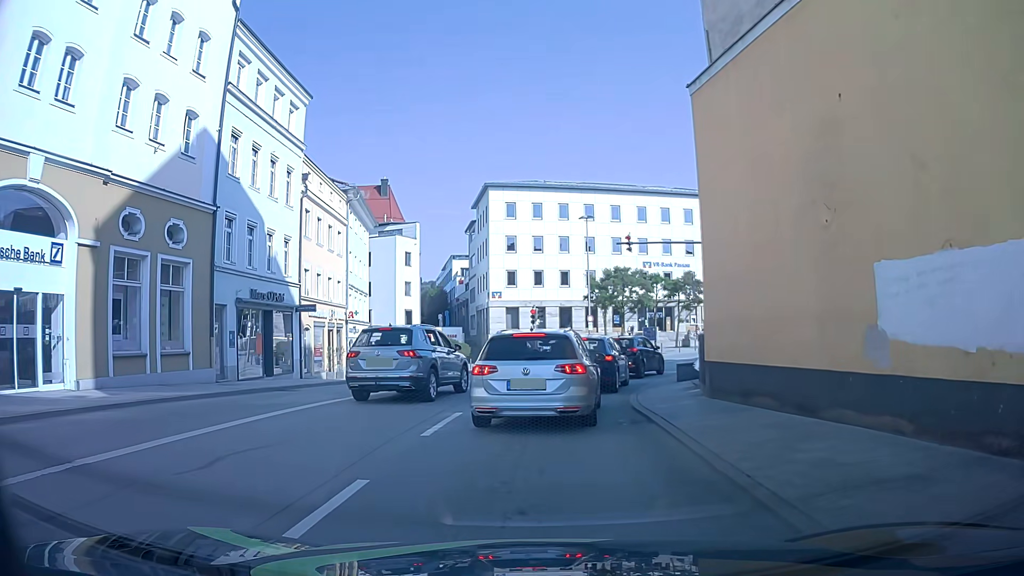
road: primary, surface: asphalt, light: Day
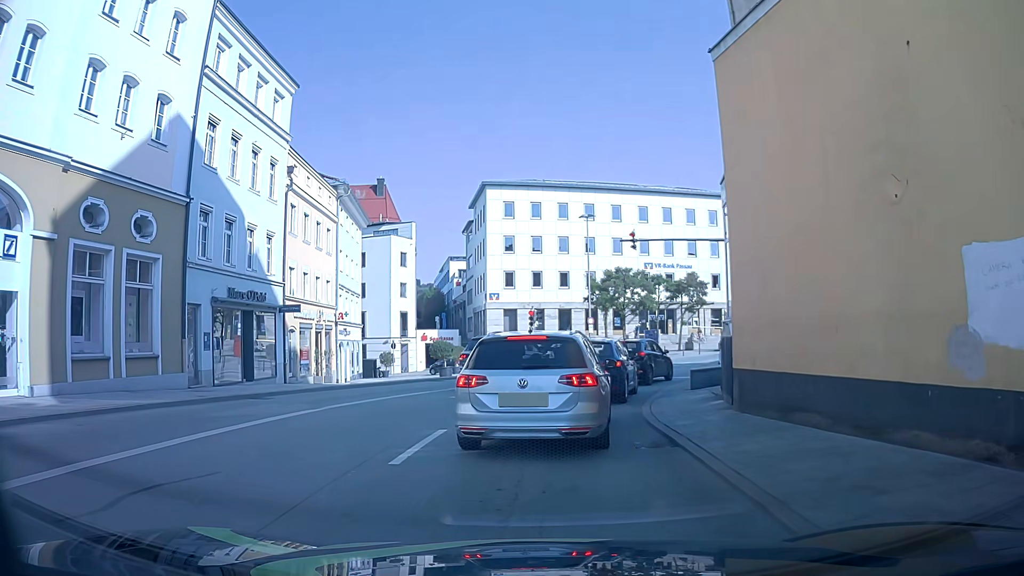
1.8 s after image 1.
(0.0, +1.9) m; 0°
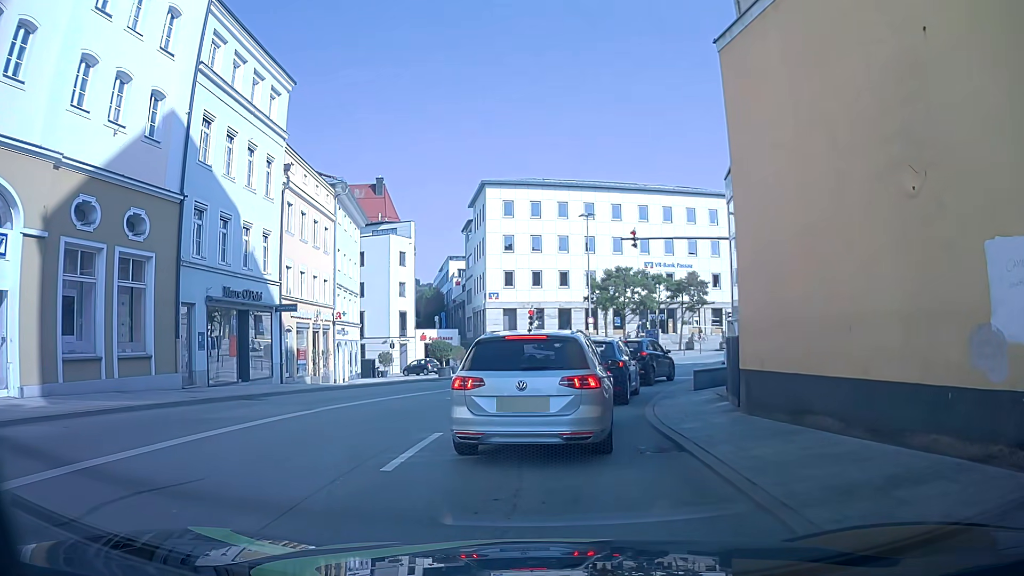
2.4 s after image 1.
(0.0, +0.4) m; 0°
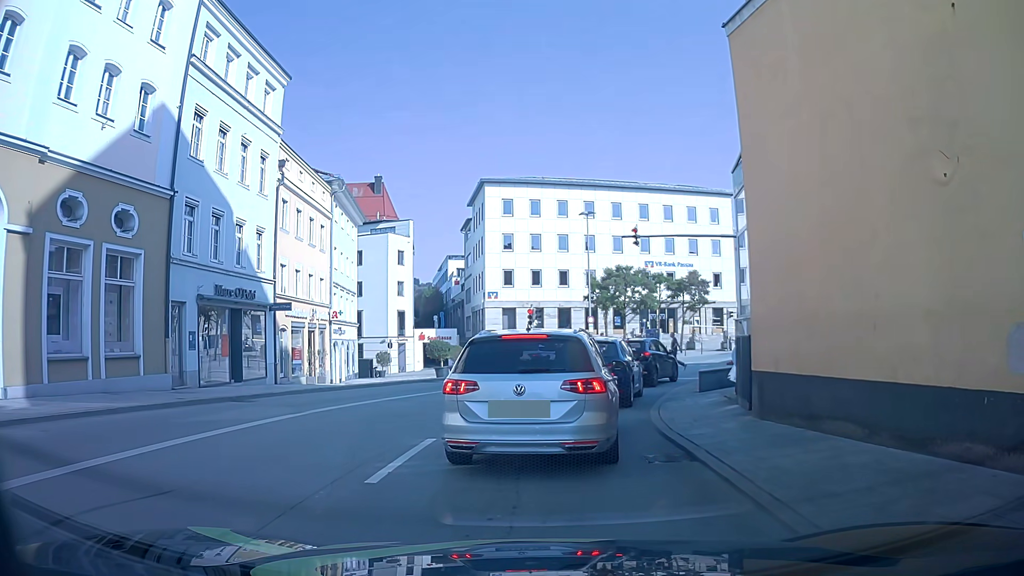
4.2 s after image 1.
(0.0, +0.6) m; 0°
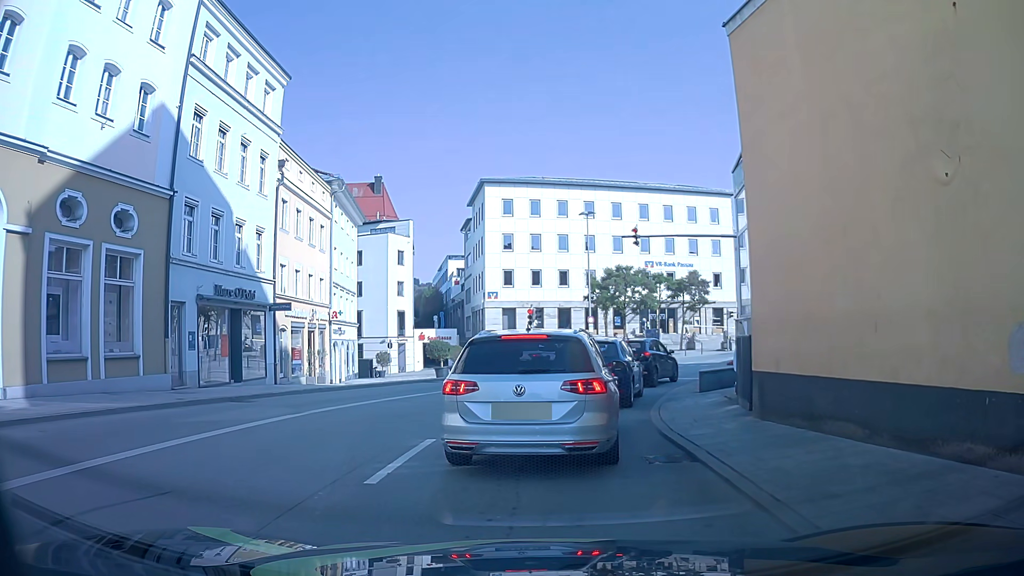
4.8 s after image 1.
(0.0, +0.1) m; 0°
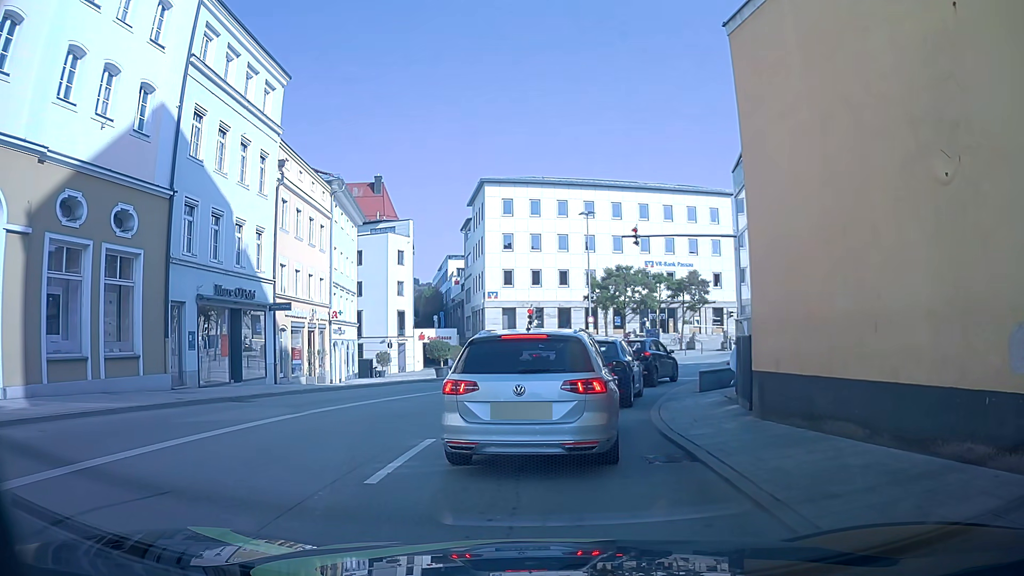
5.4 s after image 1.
(0.0, 0.0) m; 0°
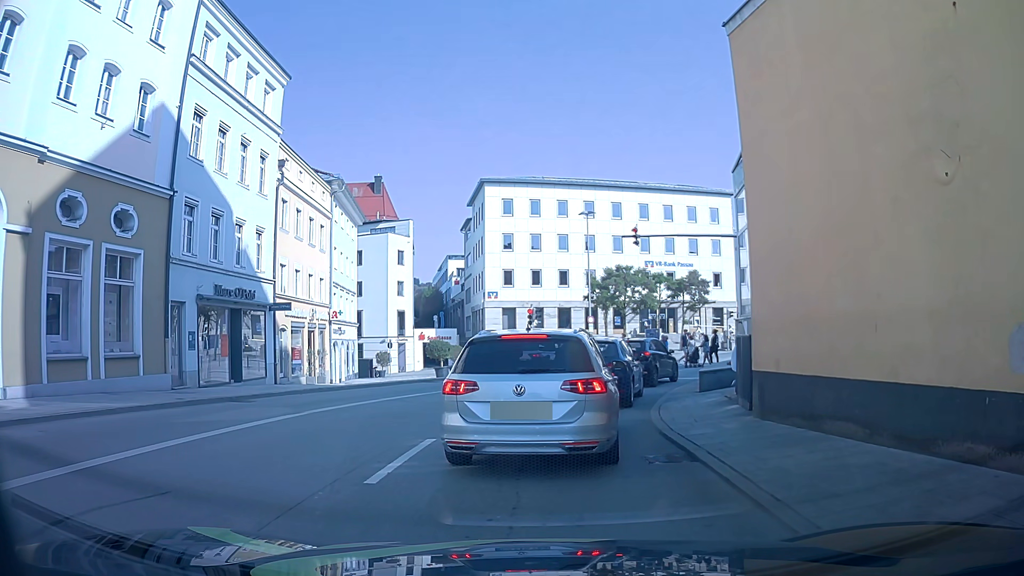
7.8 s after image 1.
(0.0, 0.0) m; 0°
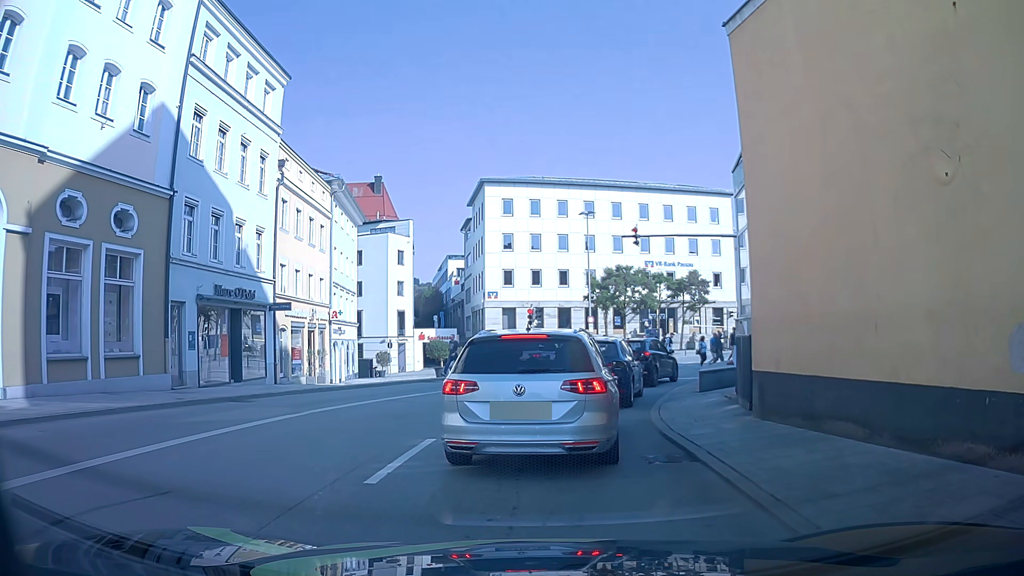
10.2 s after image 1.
(0.0, 0.0) m; 0°
